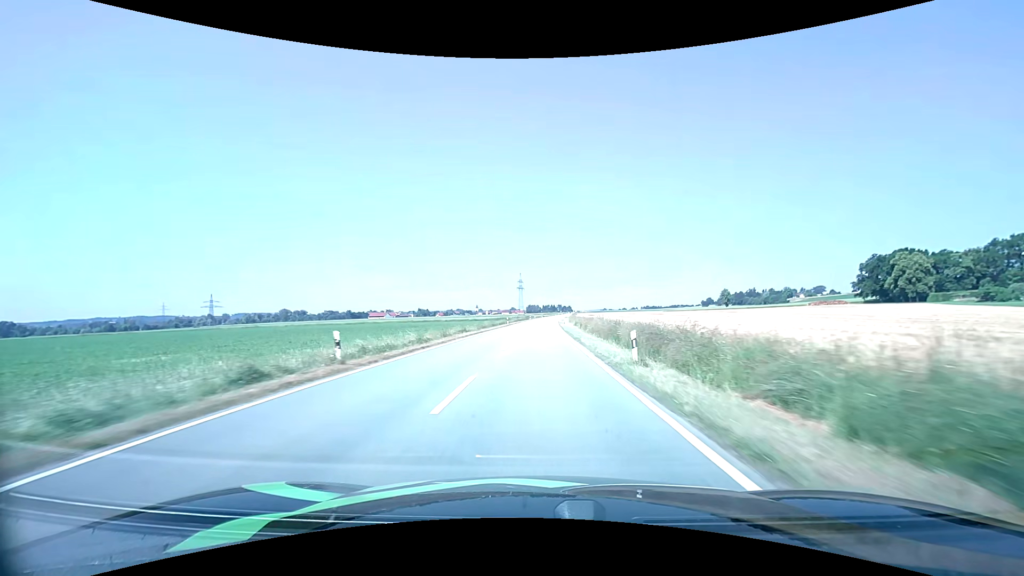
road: tertiary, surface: asphalt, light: Day
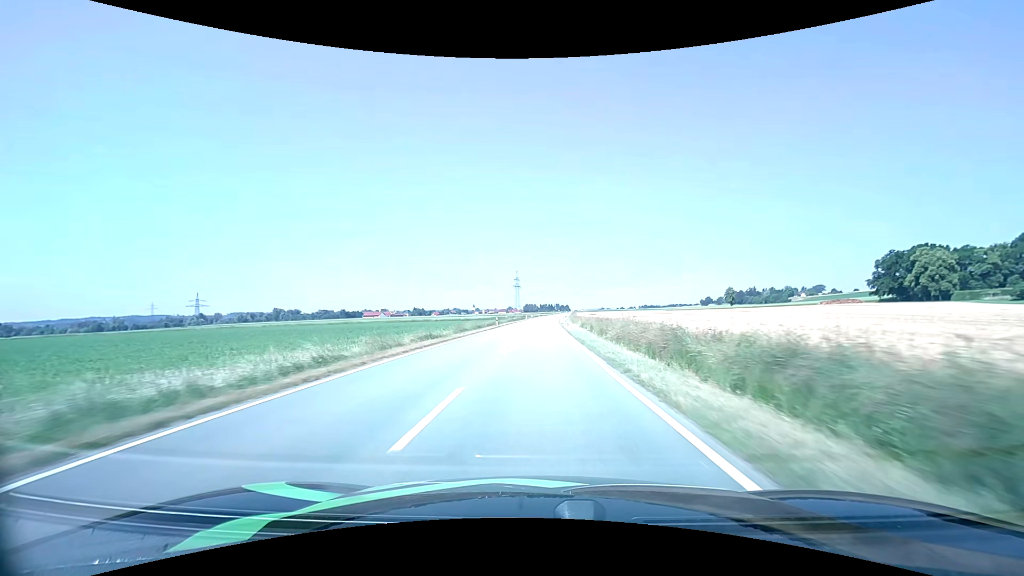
(0.0, +14.4) m; 0°
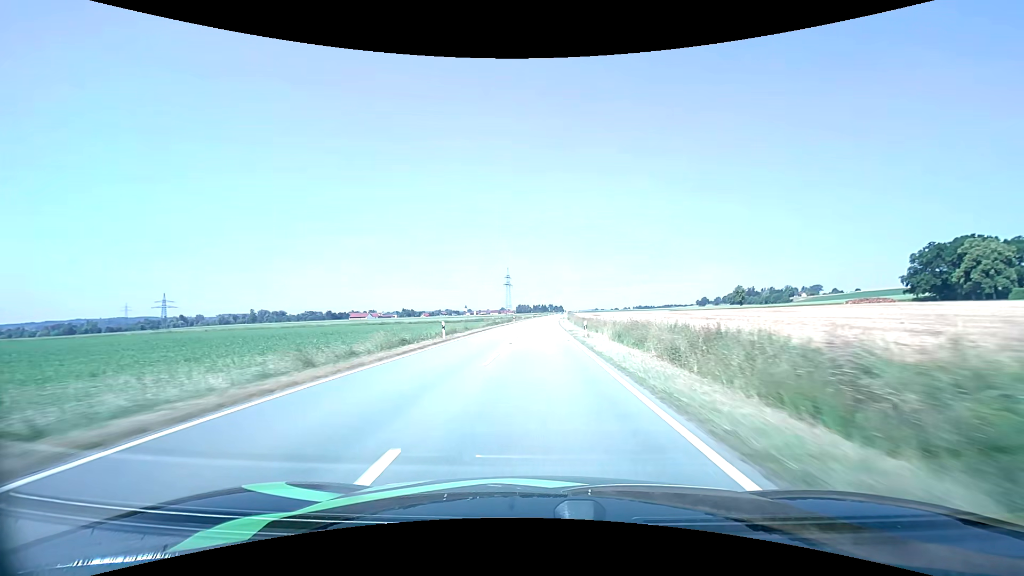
(+0.2, +28.9) m; +1°
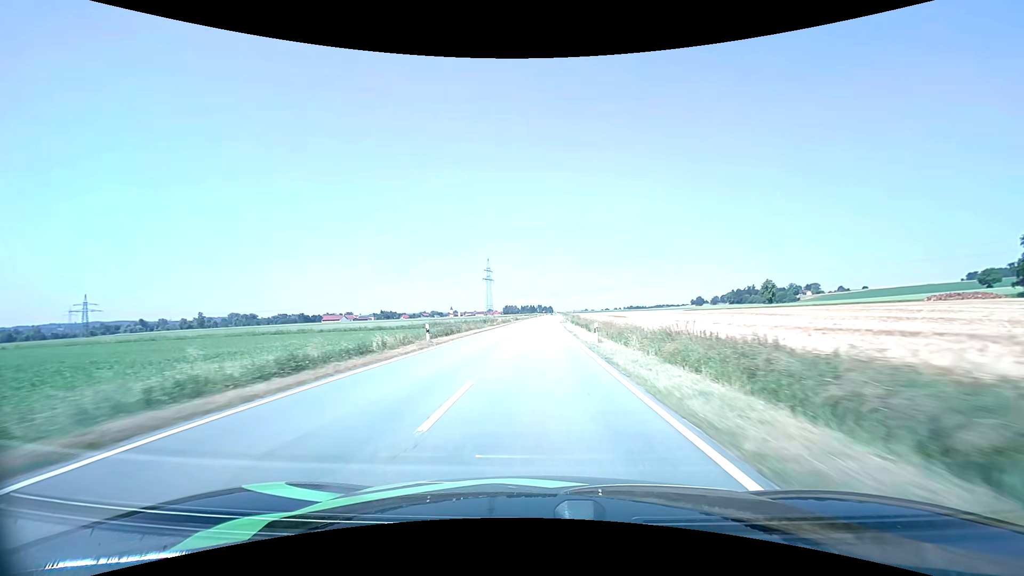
(+0.8, +57.3) m; +1°
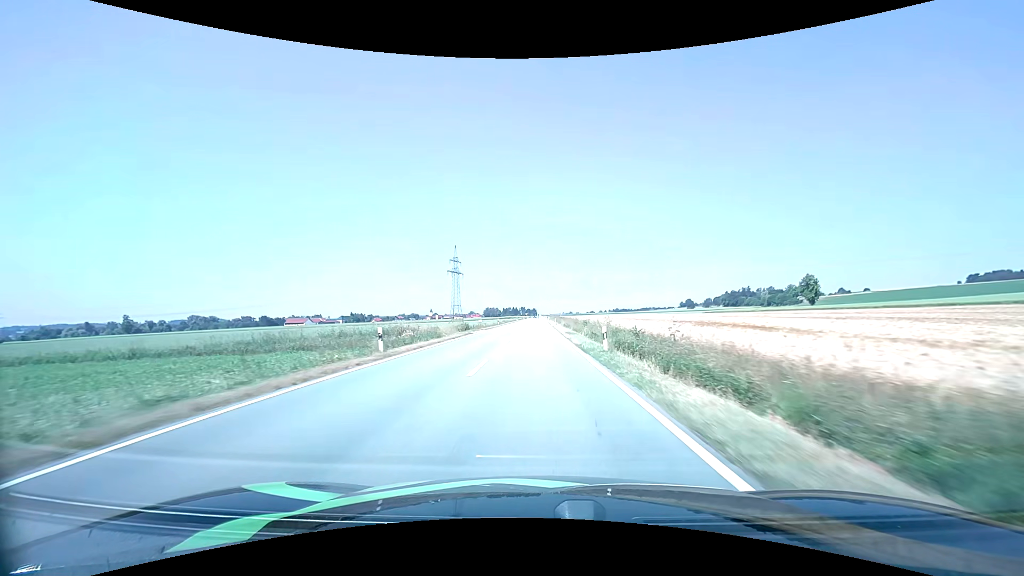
(+1.0, +57.3) m; +2°
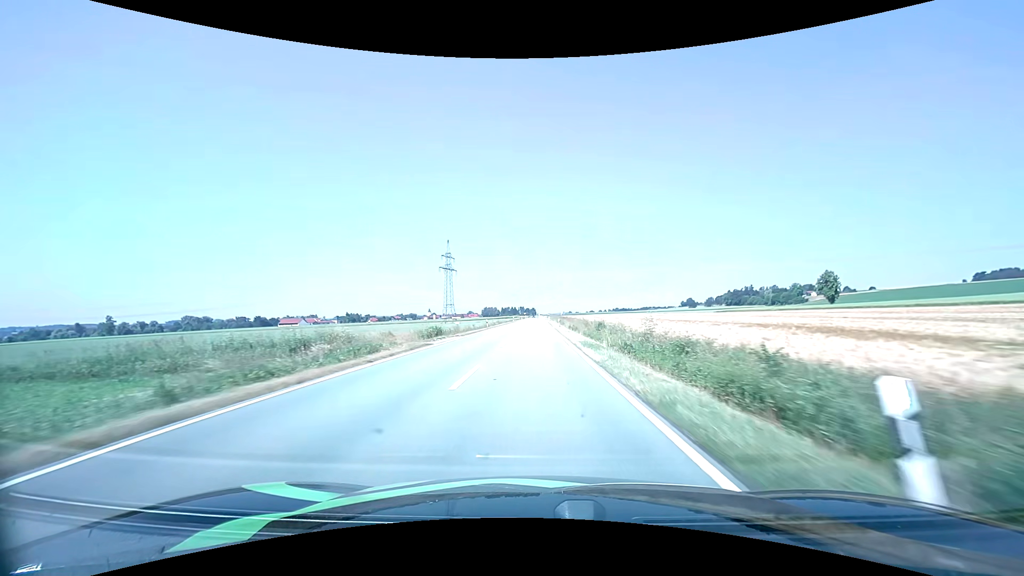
(0.0, +14.3) m; 0°
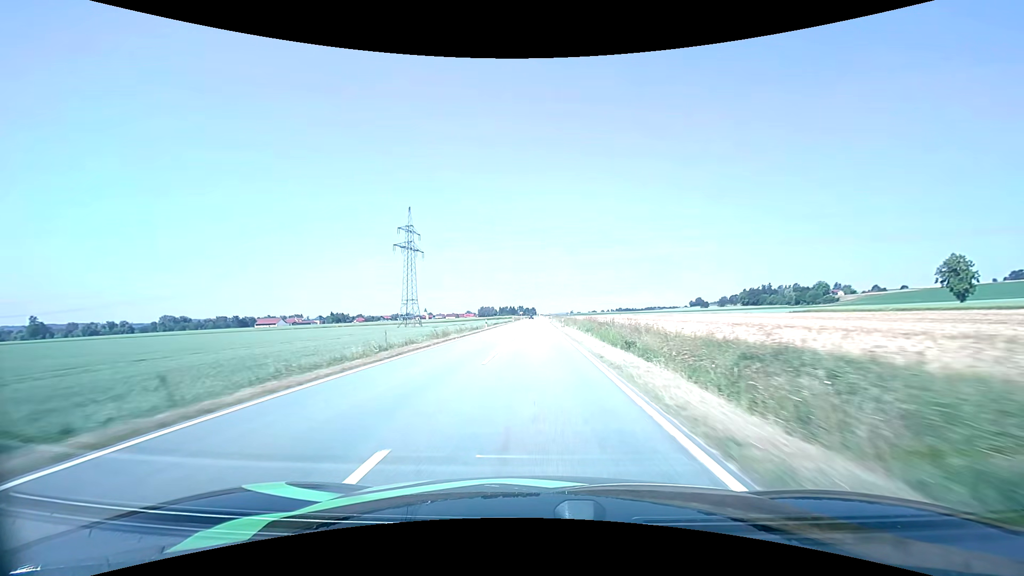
(-0.2, +57.5) m; 0°
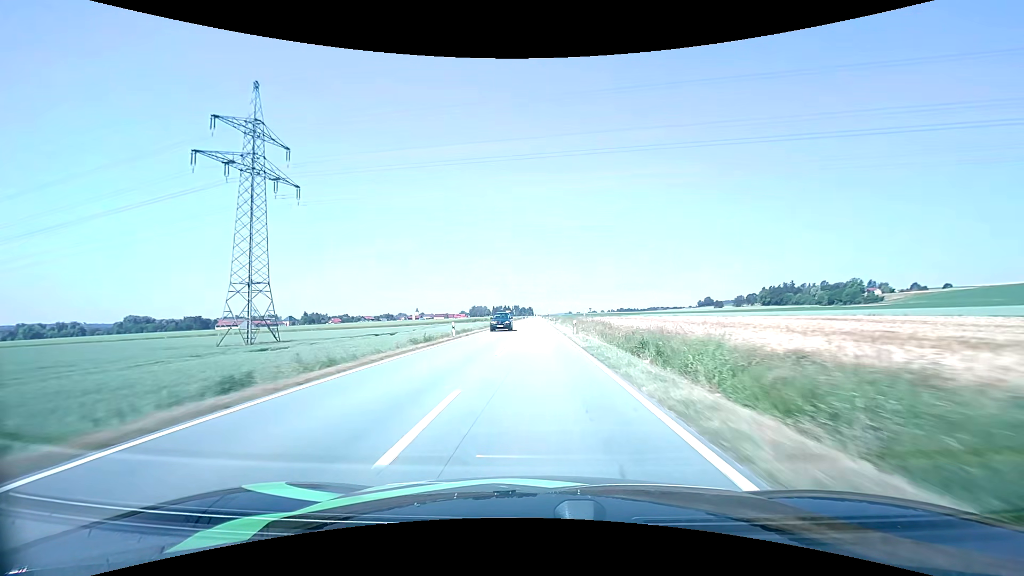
(+0.1, +71.2) m; 0°
(0, +10) (0, +20) (0, +30) (0, +40) (0, +50) (0, +60) (0, +70) (0, +80) (0, +90) (0, +100) m
